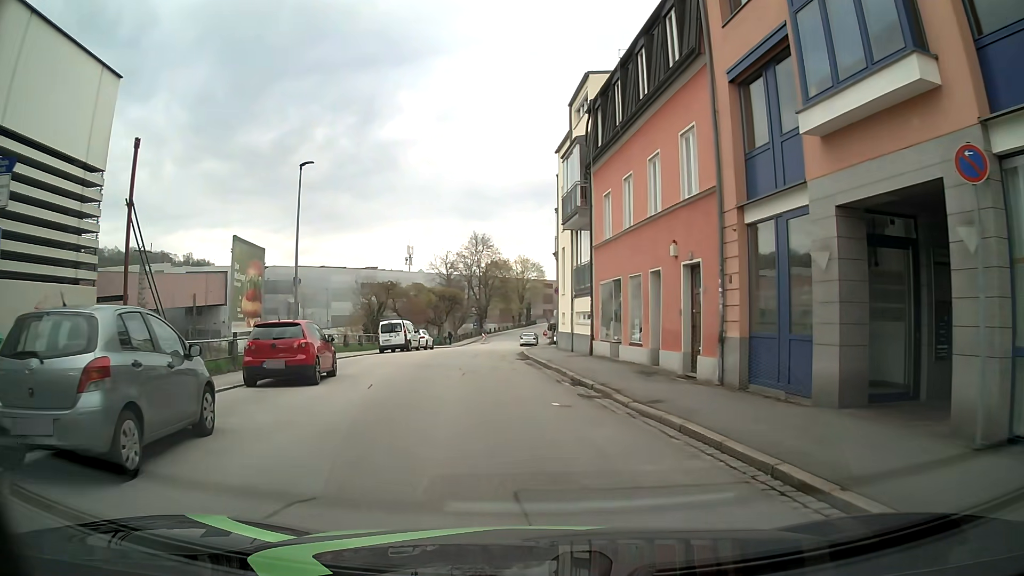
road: residential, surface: asphalt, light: Day
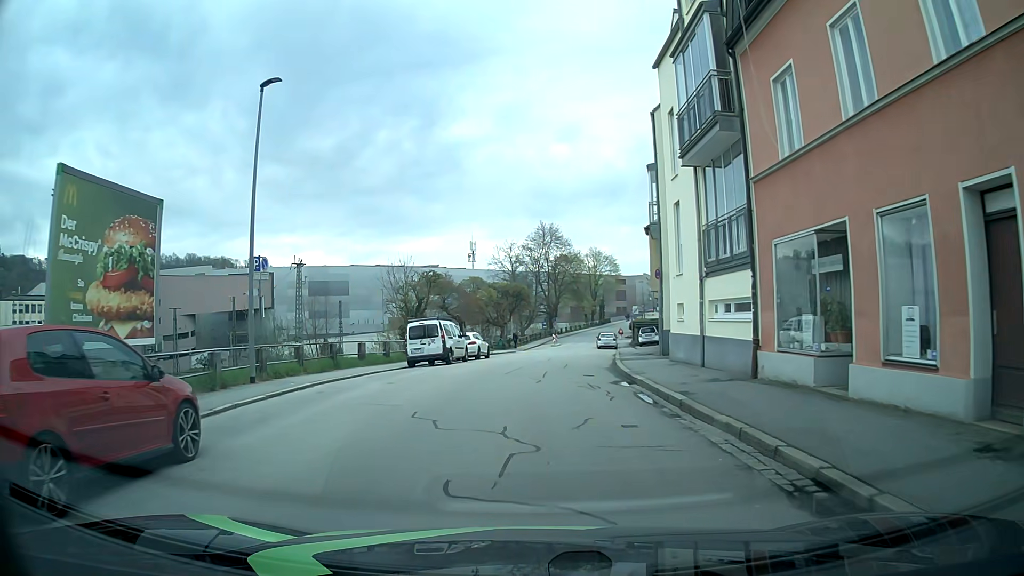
(-0.8, +11.3) m; -7°
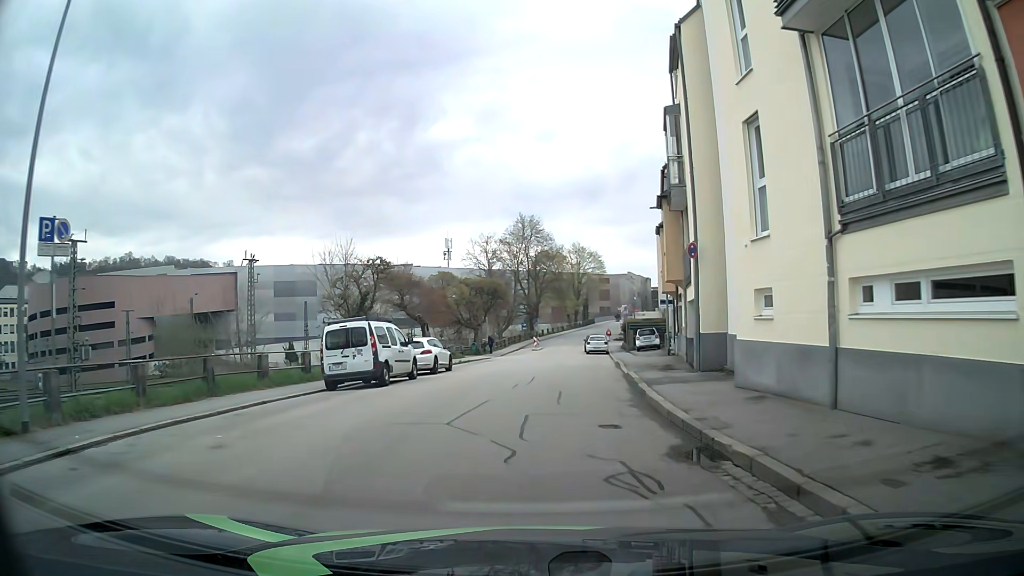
(+0.3, +8.6) m; +1°
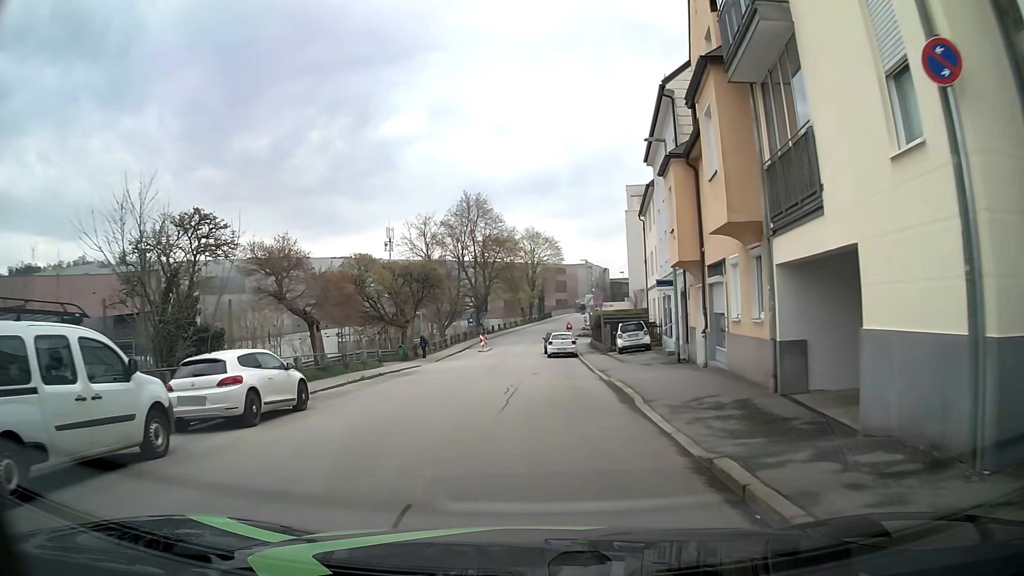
(+0.9, +13.0) m; +6°
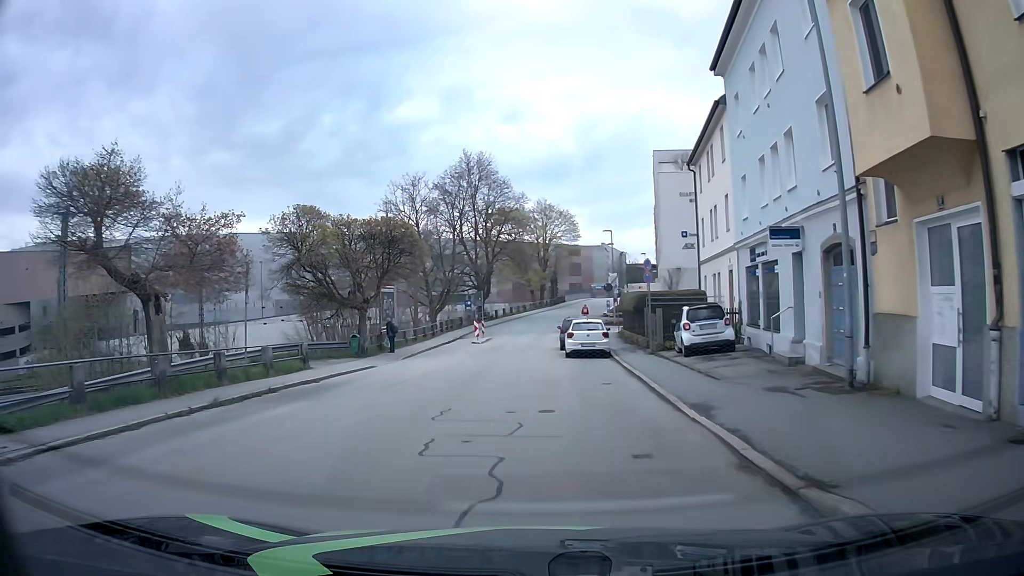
(+0.1, +13.2) m; +1°
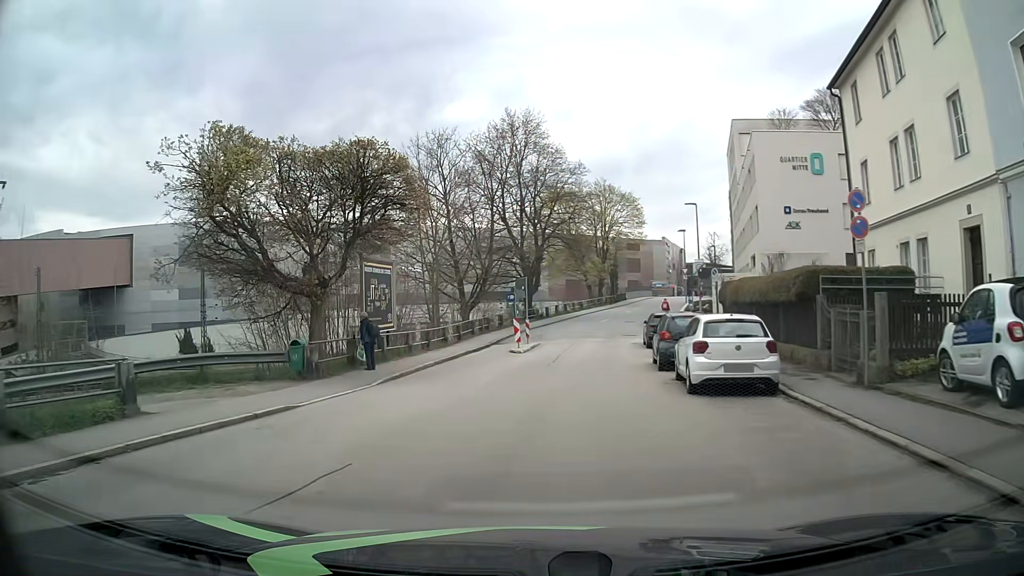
(-0.8, +13.4) m; -6°
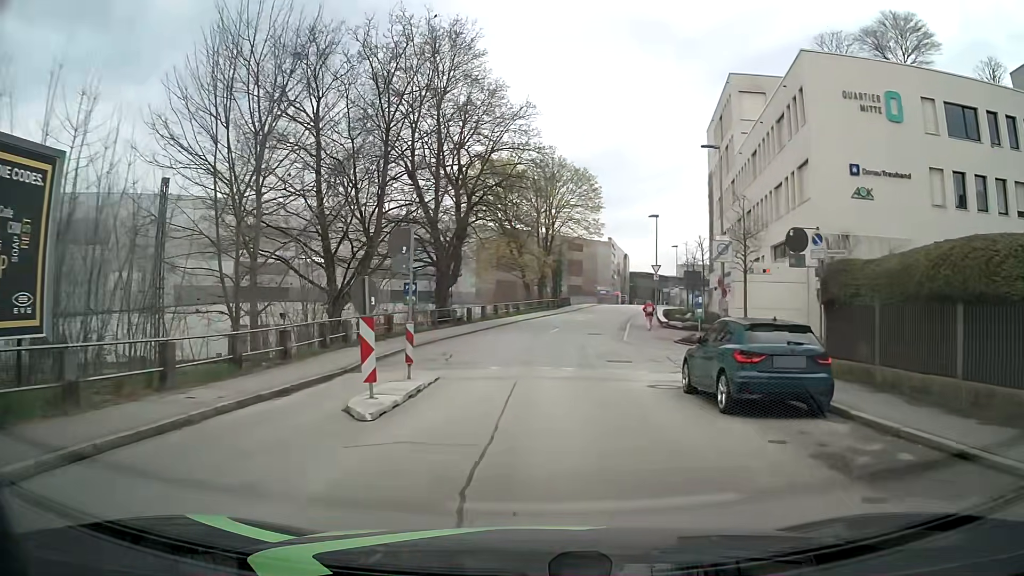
(+0.6, +17.6) m; +7°
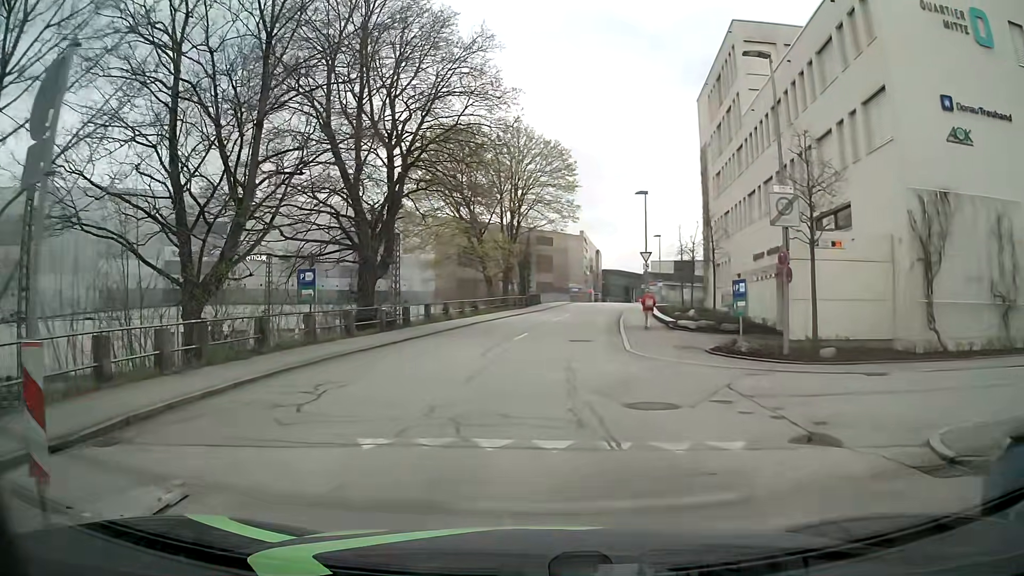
(+0.2, +9.6) m; +3°
(0, +10) (0, +20) (+1, +30) (+2, +40) (+4, +50) (+7, +59) (+14, +65) (+23, +70) (+30, +77) (+35, +86) m
